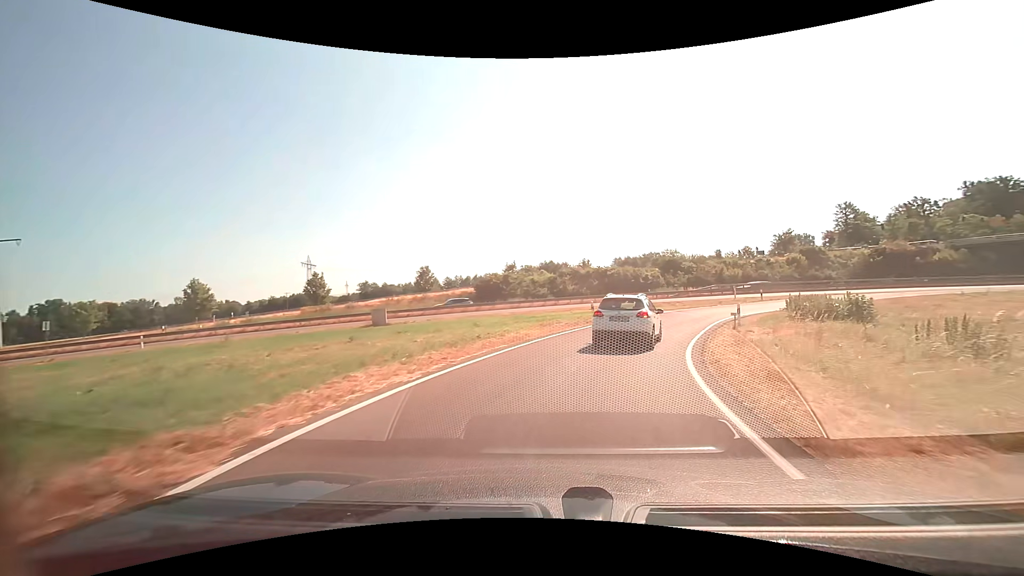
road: trunk_link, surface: asphalt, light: Day
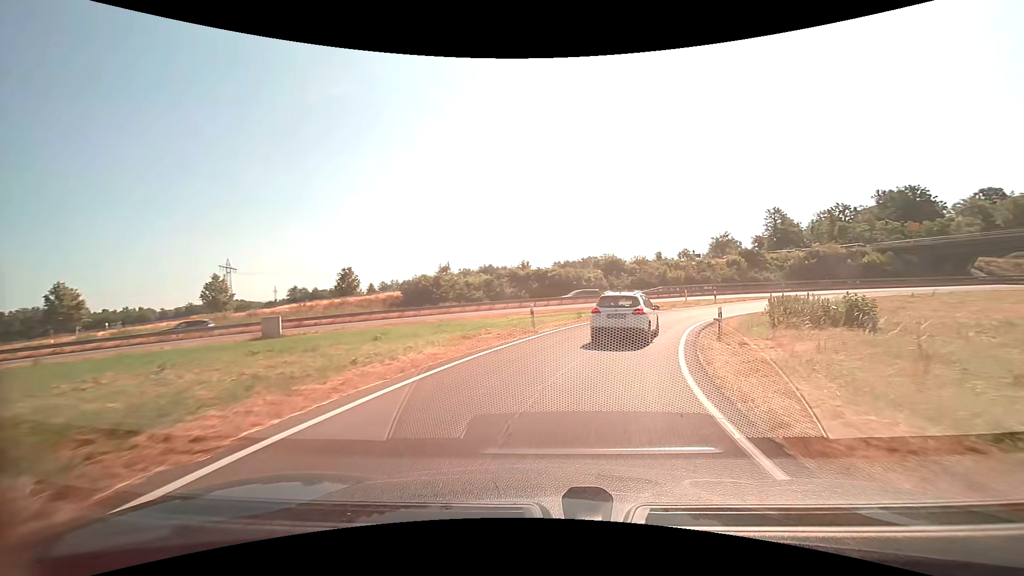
(+0.4, +6.3) m; +7°
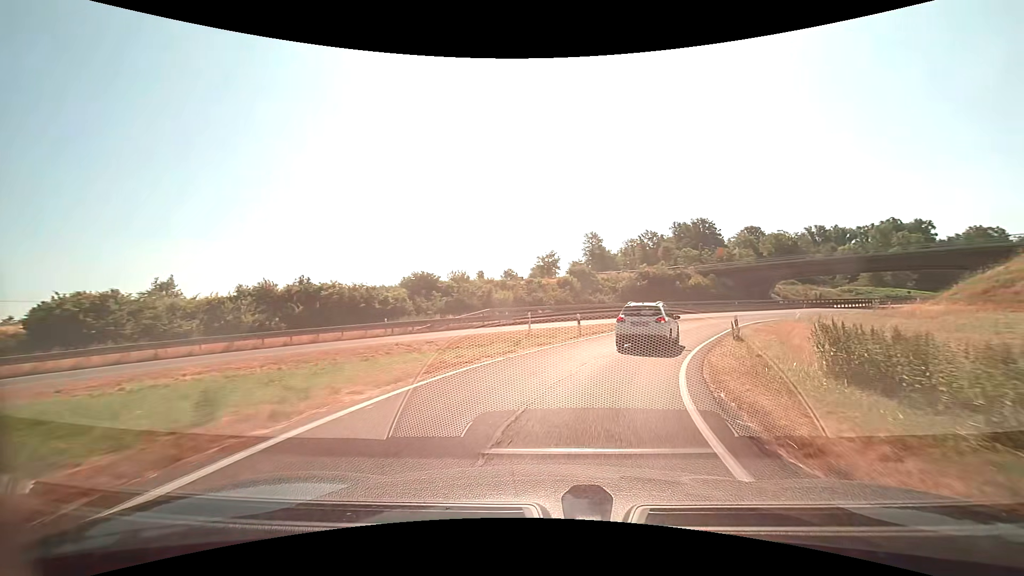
(+3.3, +19.8) m; +20°
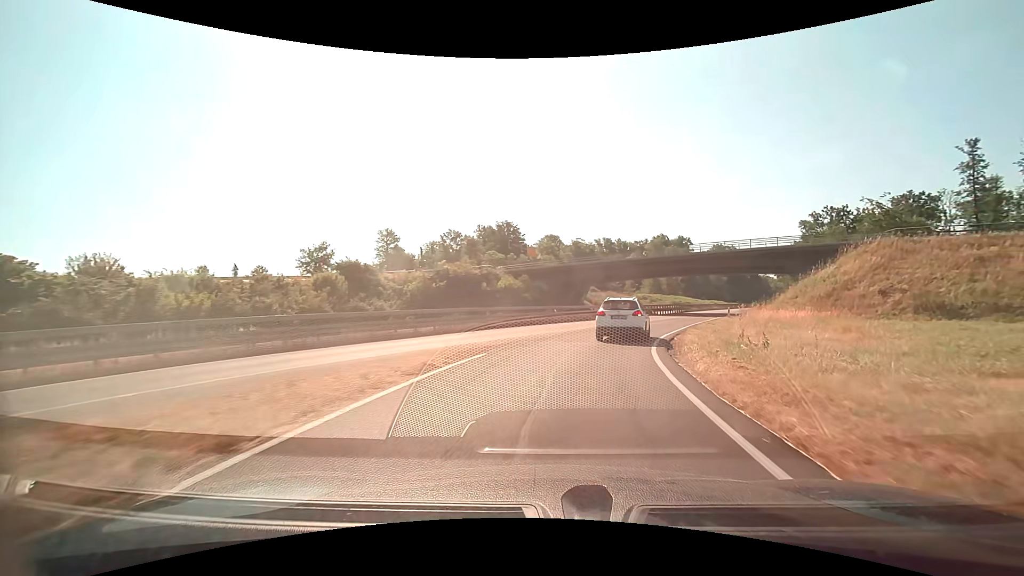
(+4.3, +21.1) m; +22°
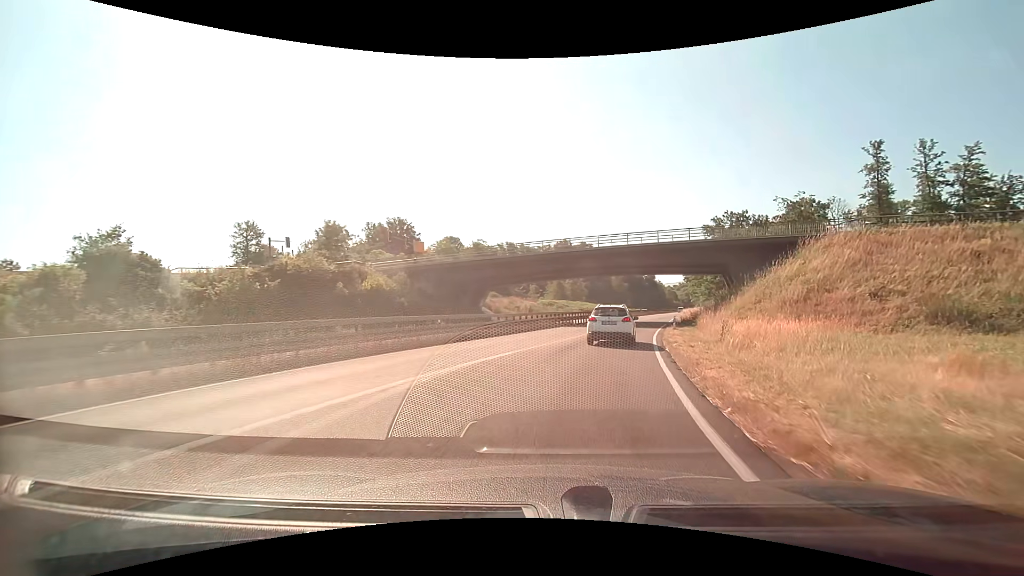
(+1.6, +15.2) m; +11°
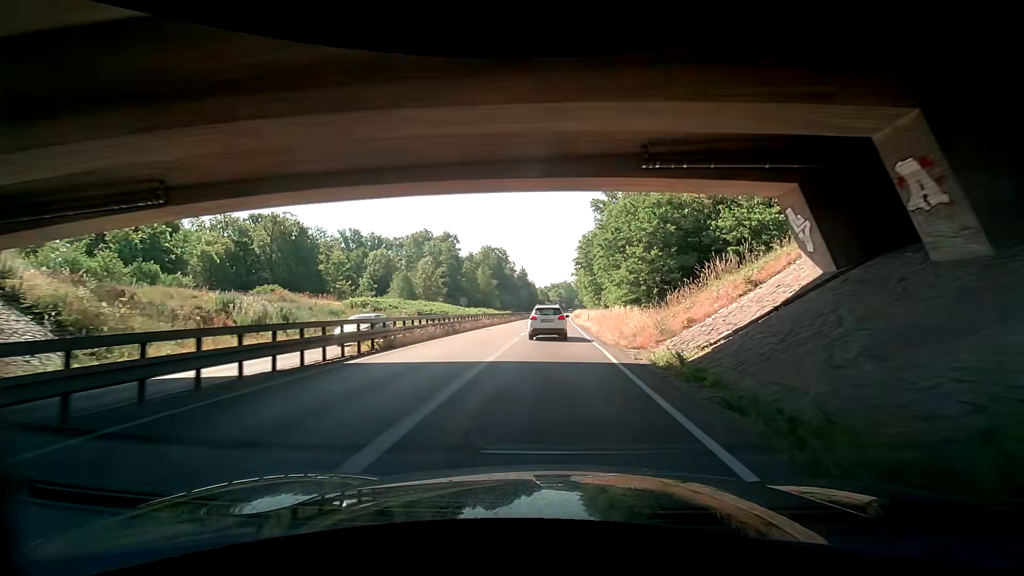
(+7.7, +42.0) m; +14°
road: trunk
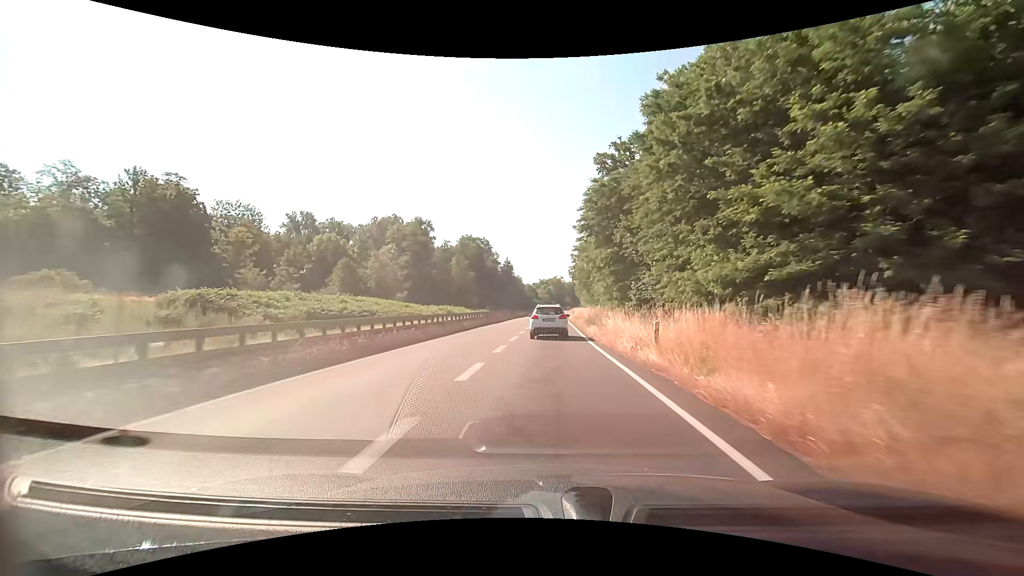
(+0.3, +29.7) m; +1°
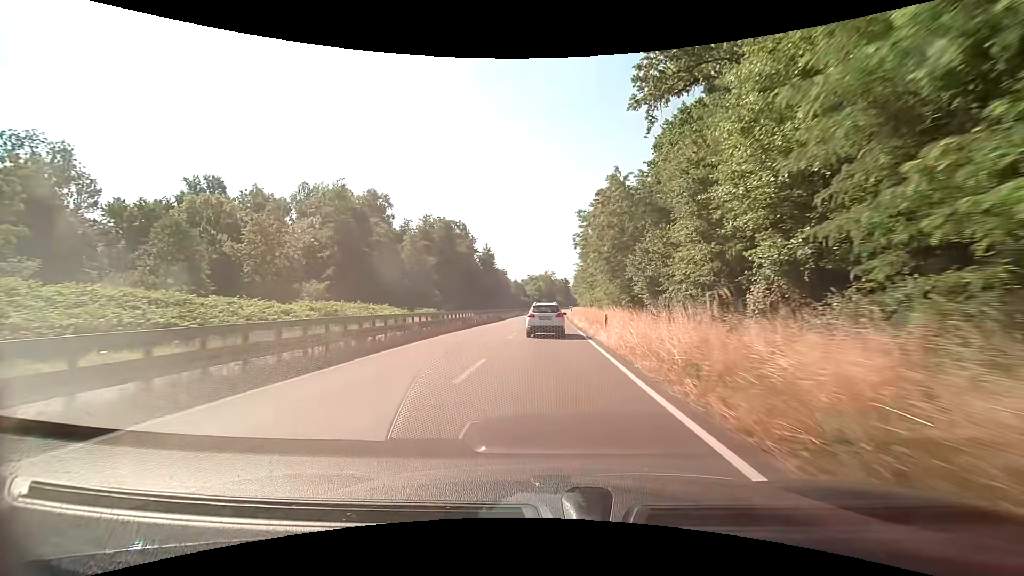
(+0.3, +41.6) m; +1°
(0, +10) (0, +20) (0, +30) (0, +40) (+1, +50) (+1, +60) (+1, +70) (+2, +80) (+2, +90) (+2, +100) m
